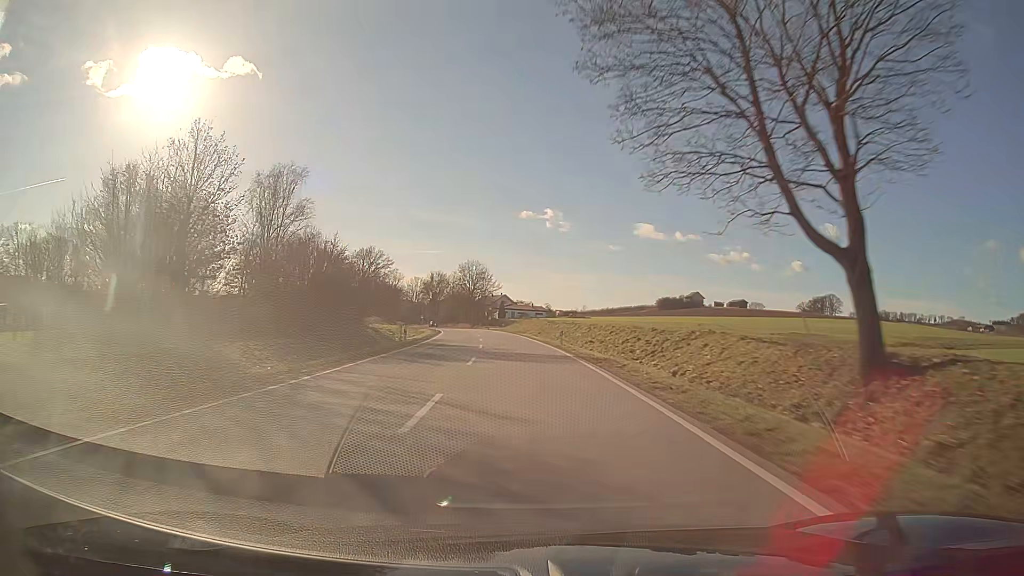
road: secondary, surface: asphalt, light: Day
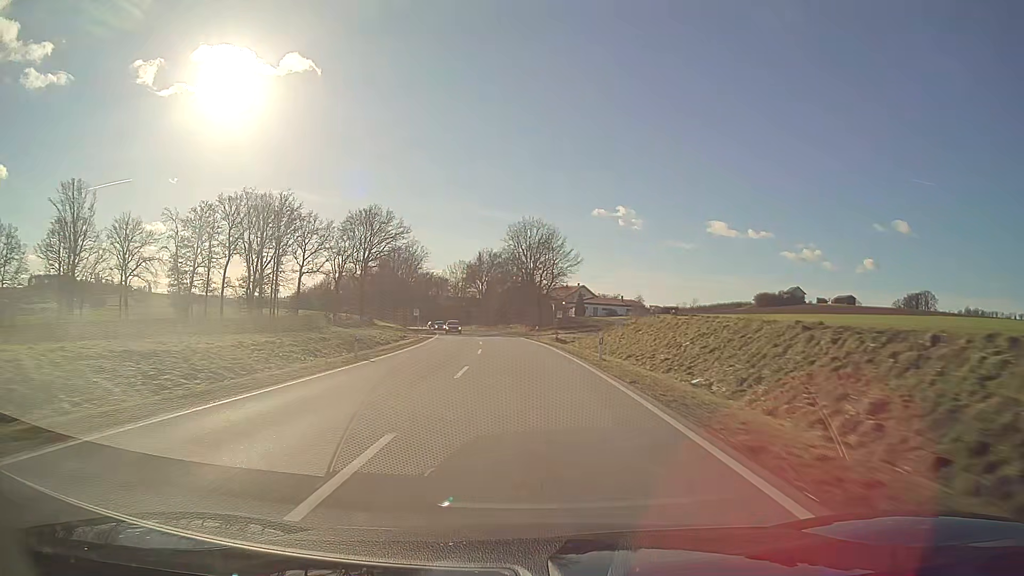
(-3.5, +64.3) m; -6°
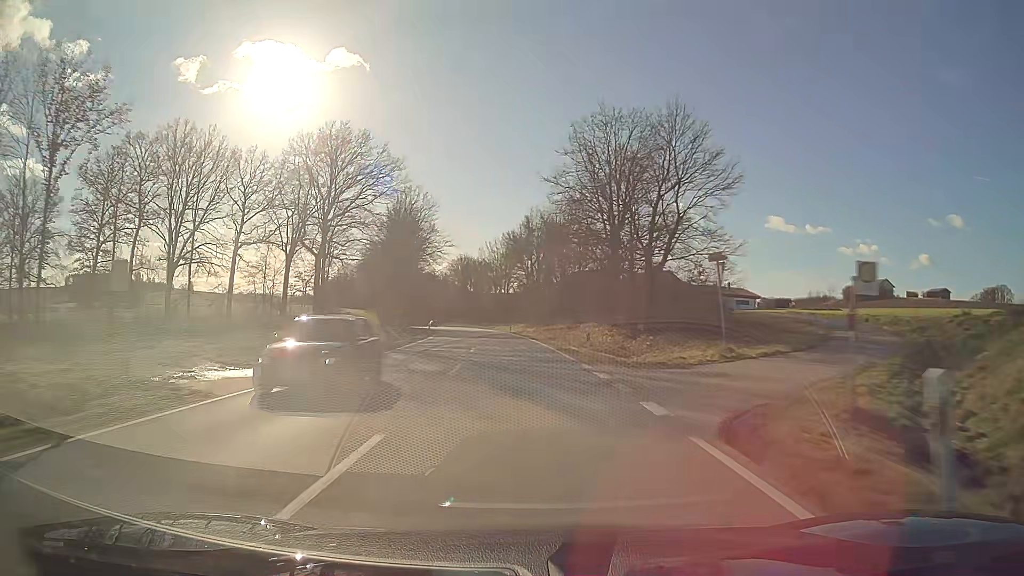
(-2.1, +48.2) m; -5°
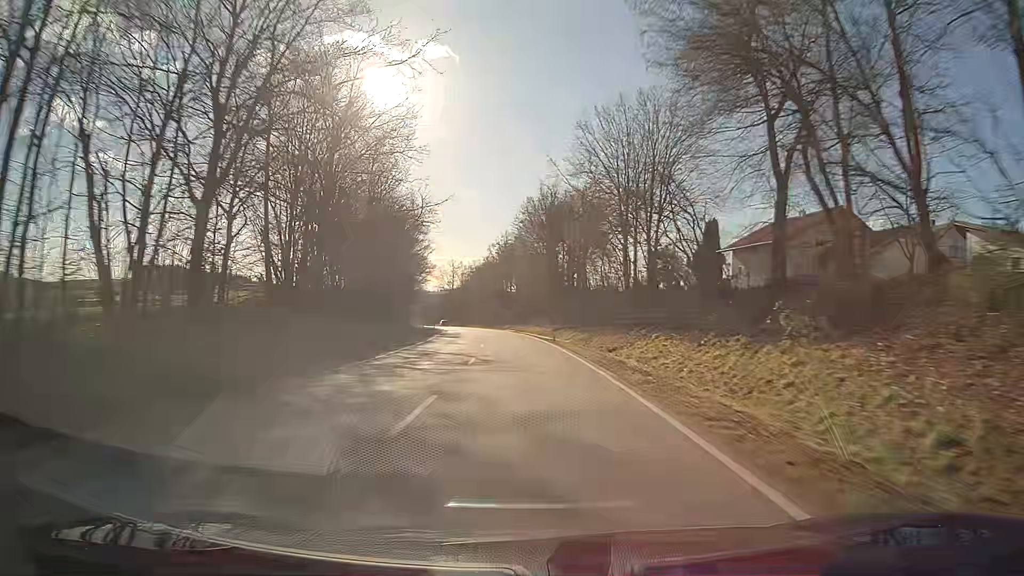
(-6.0, +80.2) m; -8°
